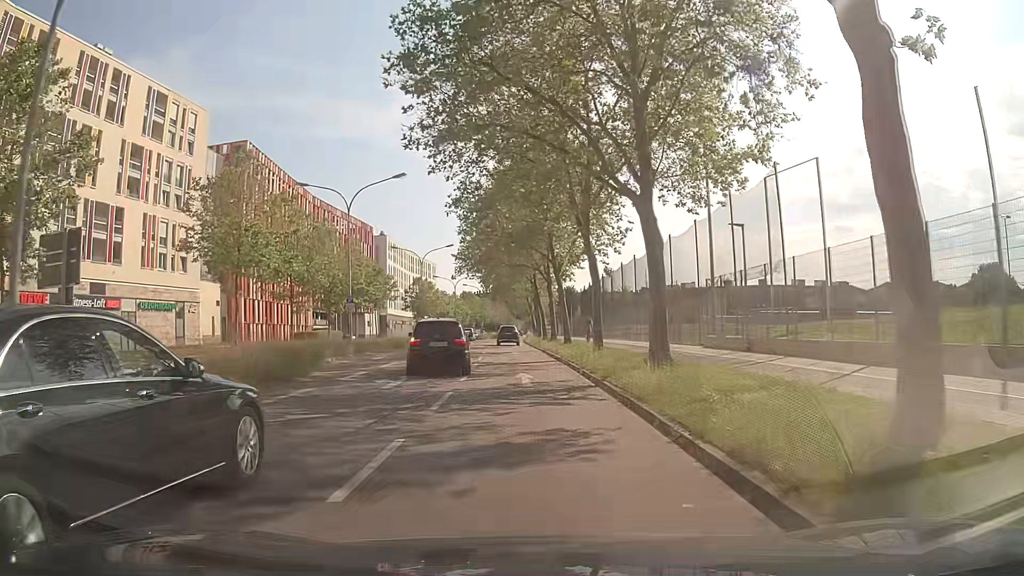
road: secondary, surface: asphalt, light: Day
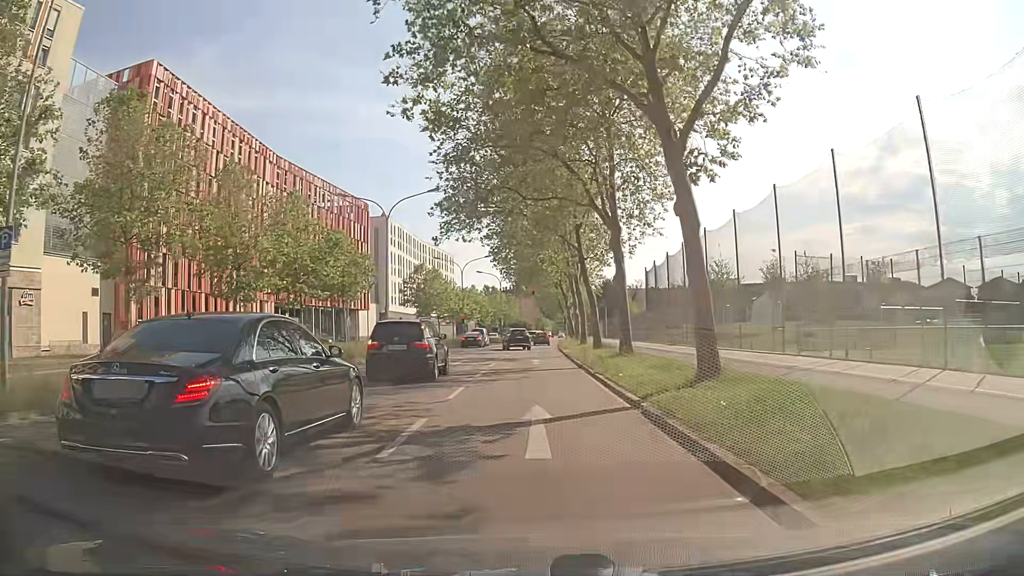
(-0.6, +28.3) m; -2°
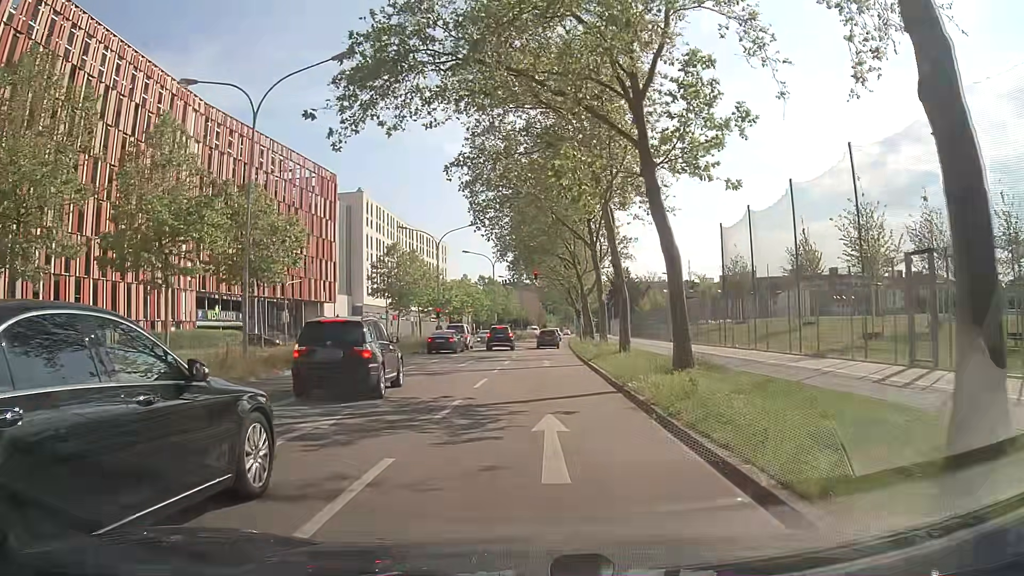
(-0.2, +21.0) m; 0°
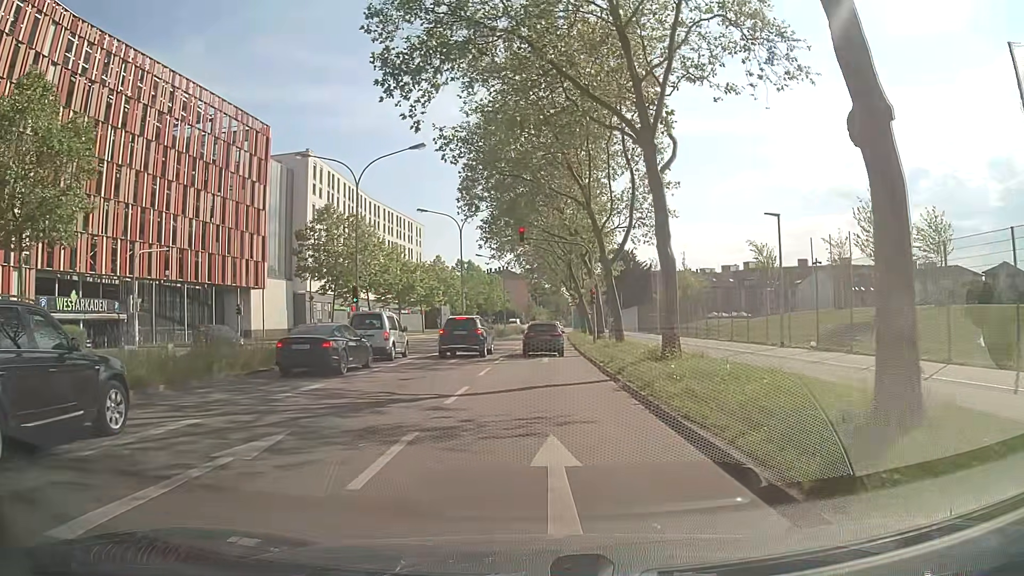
(0.0, +22.3) m; 0°
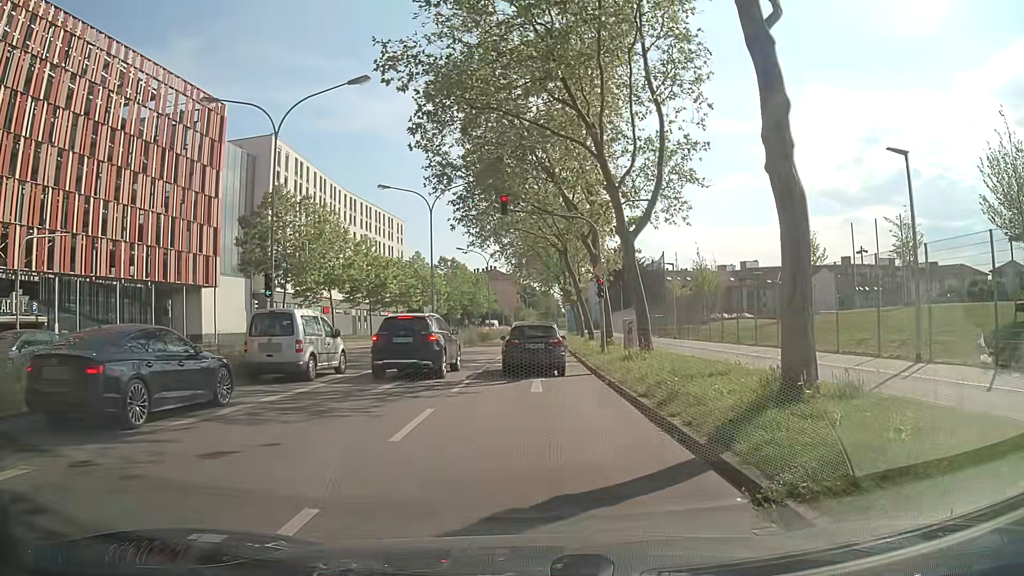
(+0.1, +9.4) m; +2°
